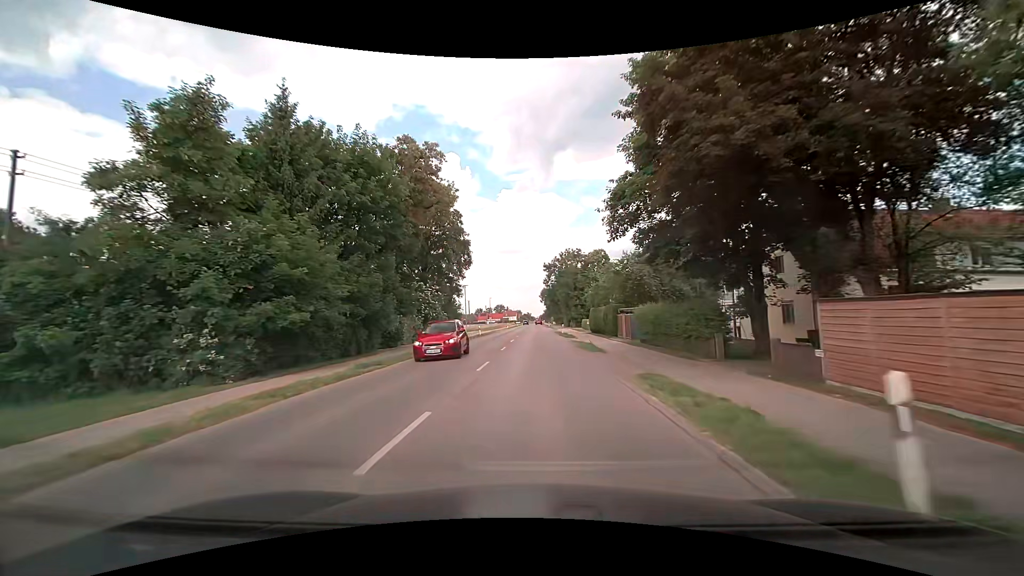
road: tertiary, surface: asphalt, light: Day
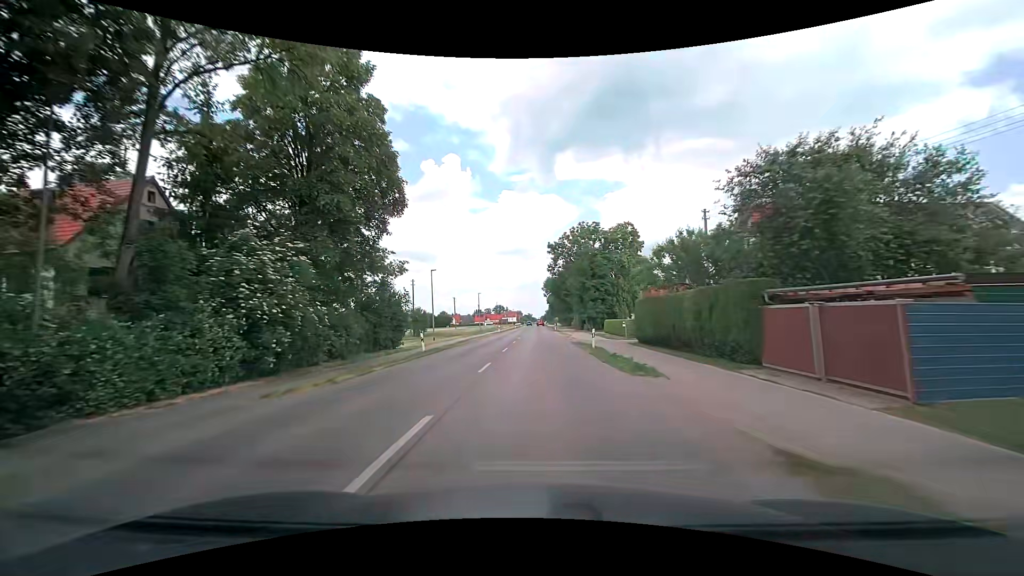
(+0.1, +27.5) m; 0°
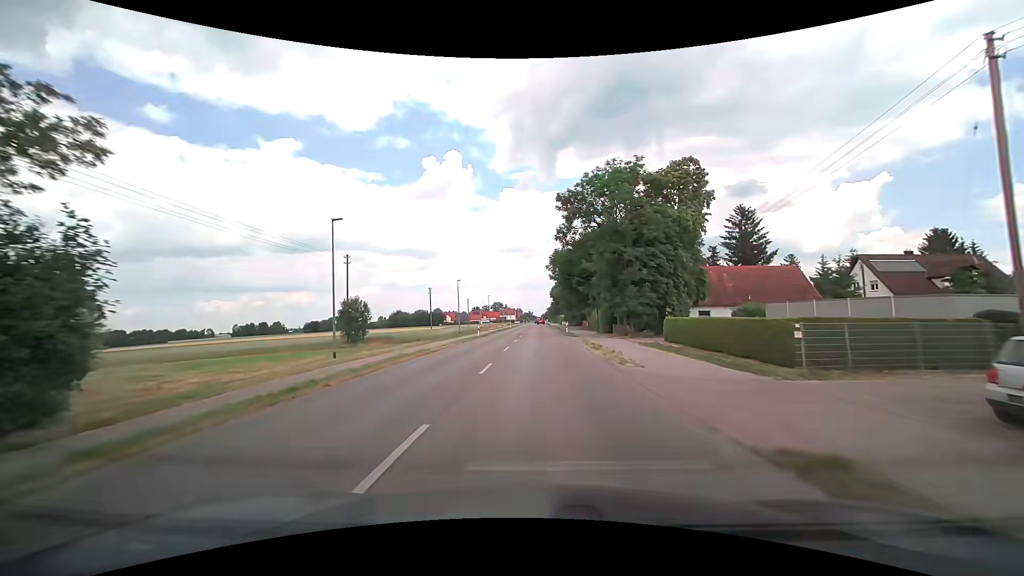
(+0.2, +27.5) m; 0°
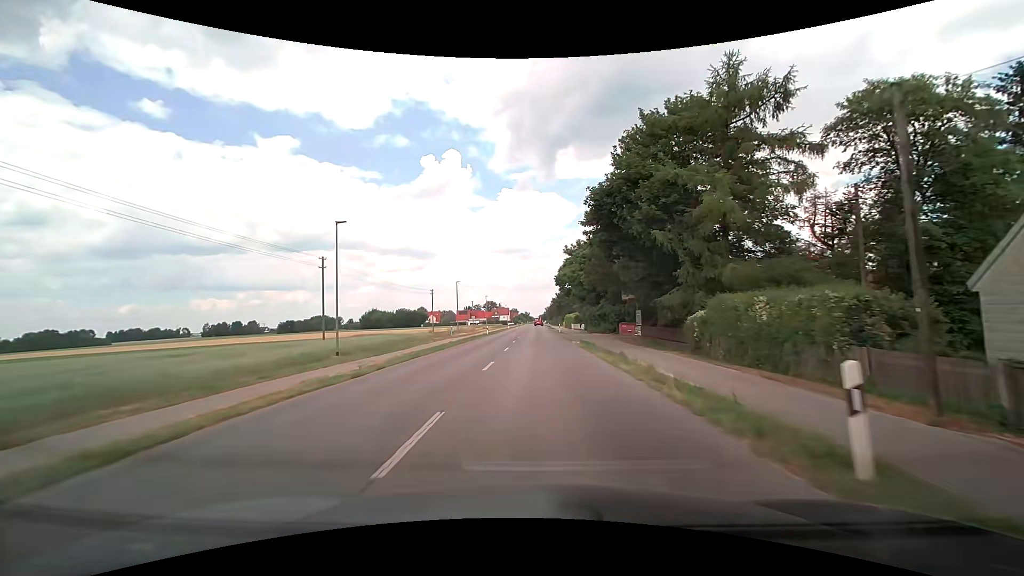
(-0.1, +44.0) m; 0°
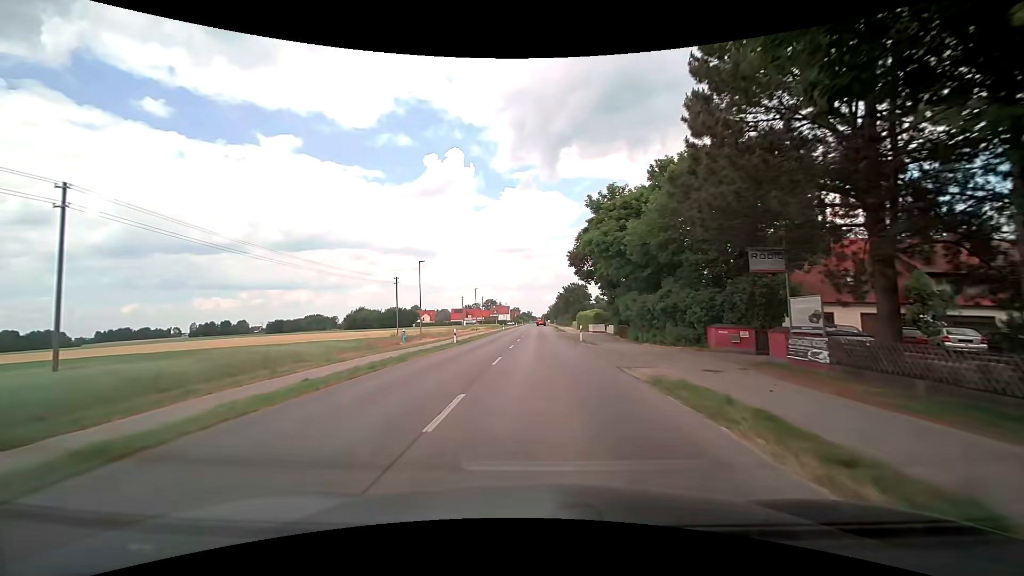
(-0.1, +25.2) m; 0°
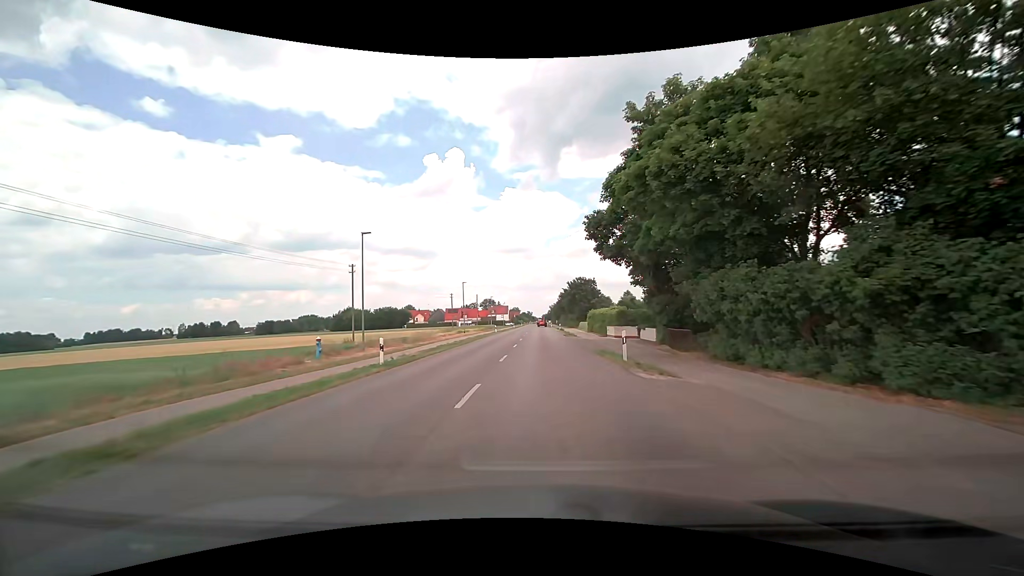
(0.0, +16.4) m; 0°
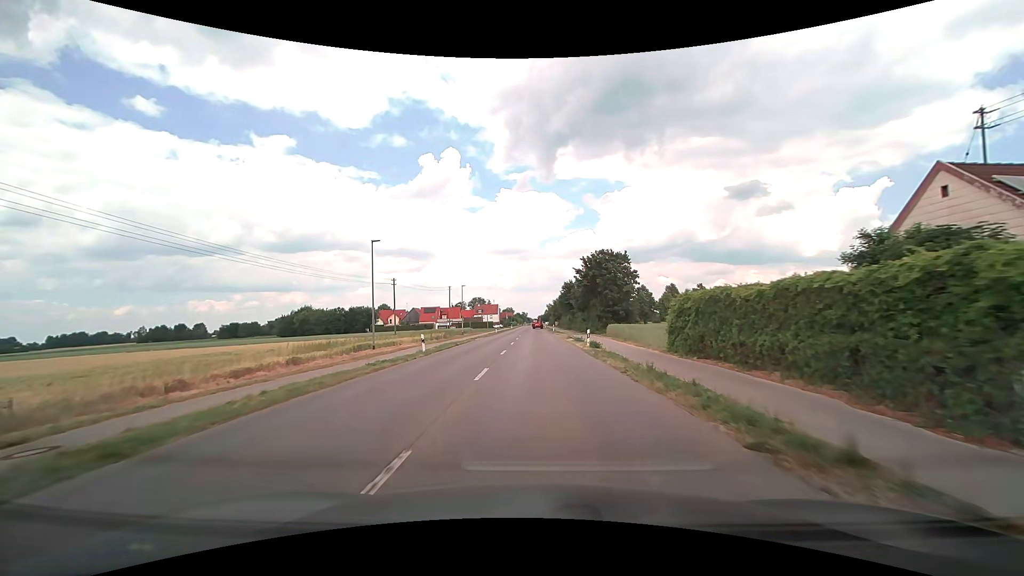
(+0.2, +41.4) m; 0°
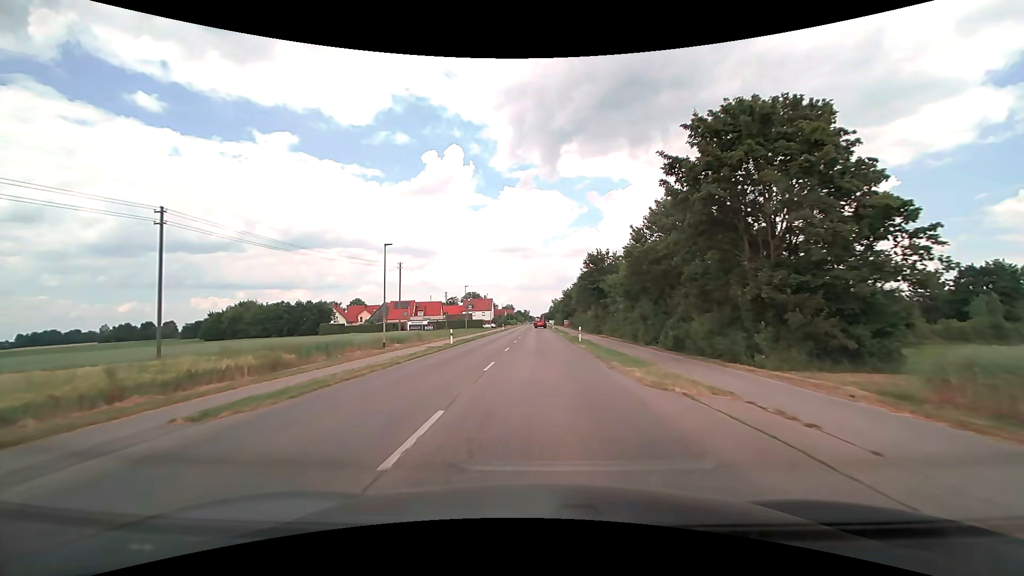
(-0.1, +42.8) m; 0°
(0, +10) (0, +20) (0, +30) (0, +40) (0, +50) (0, +60) (0, +70) (0, +80) (0, +90) (0, +100) m
